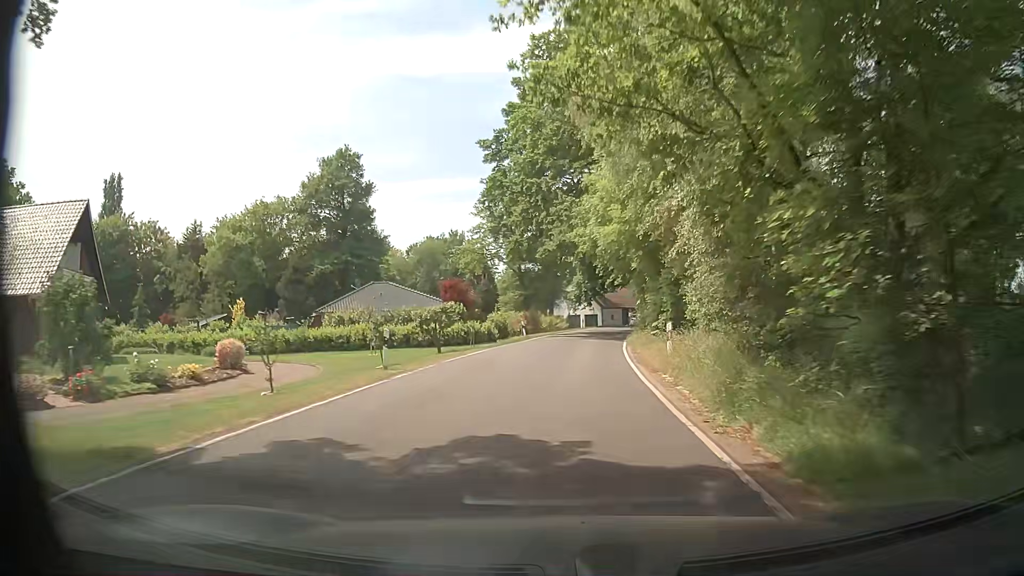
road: secondary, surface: asphalt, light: Day
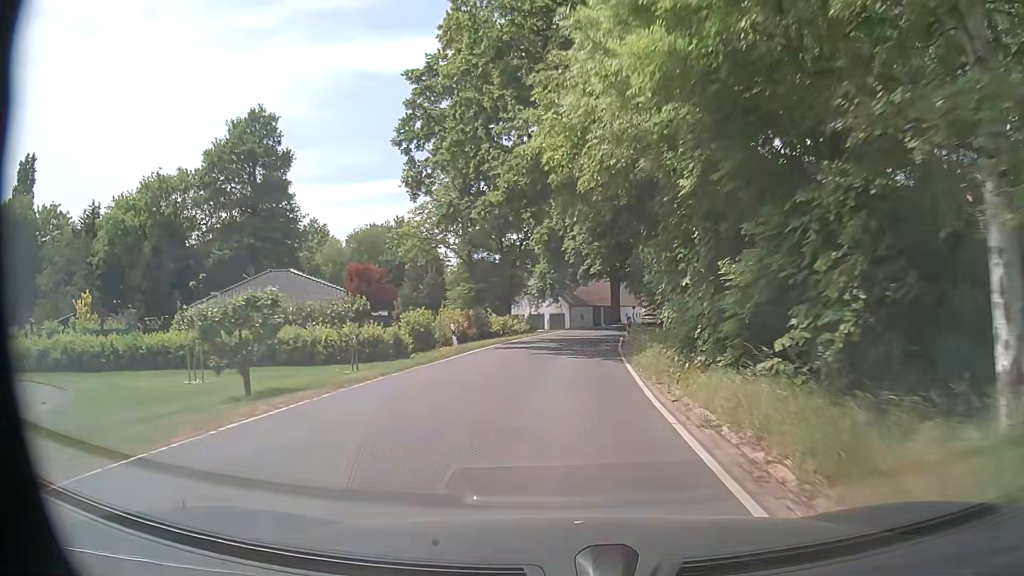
(+0.4, +15.8) m; +3°
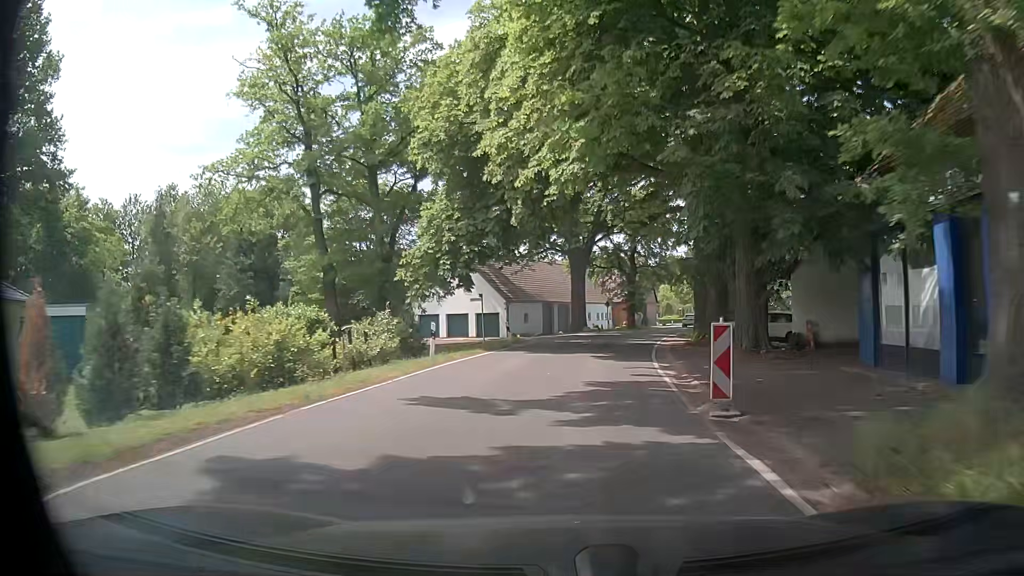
(+0.9, +31.6) m; +4°
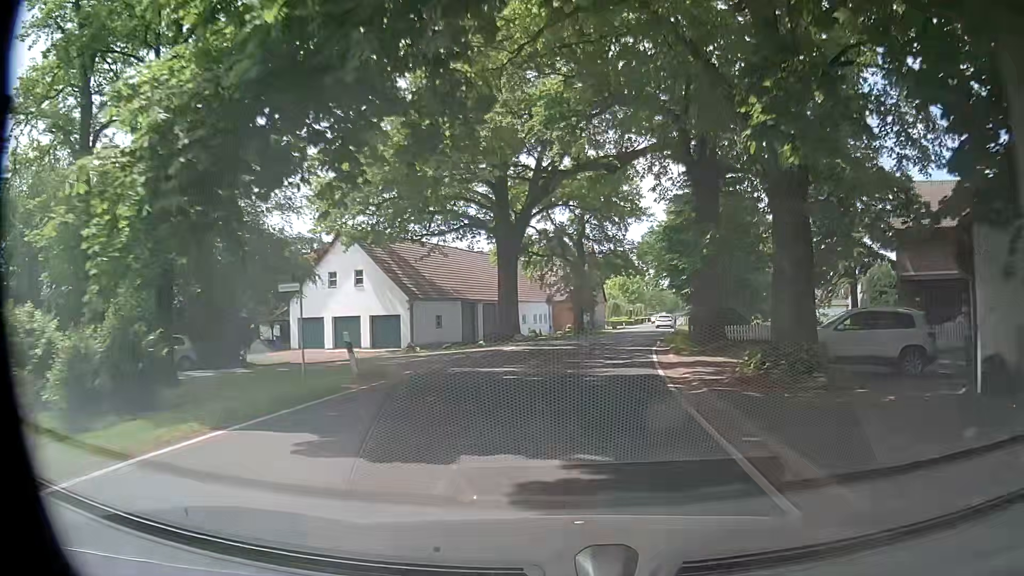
(+0.8, +15.8) m; +5°
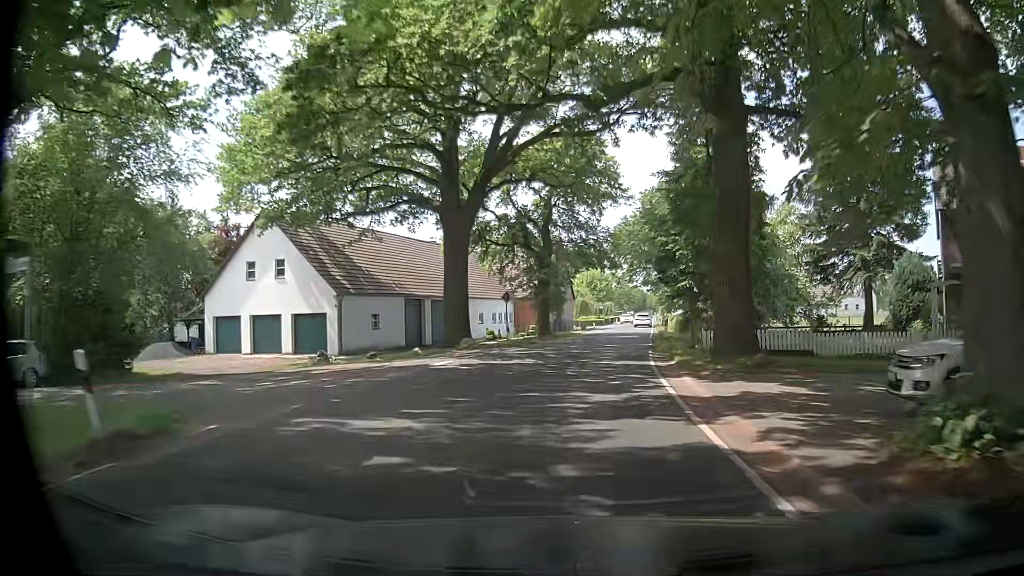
(+0.2, +7.9) m; +3°
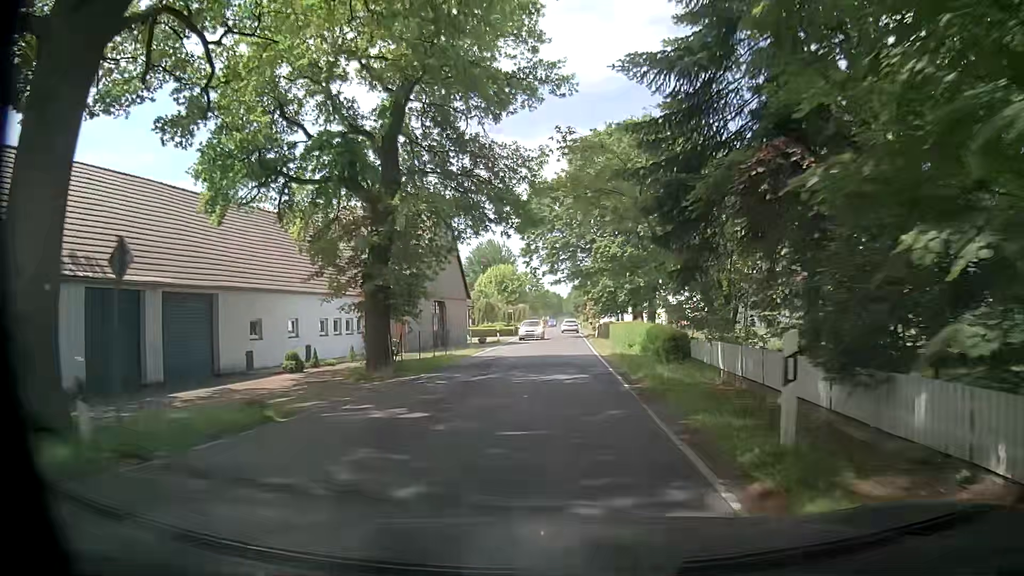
(+1.7, +23.7) m; +7°
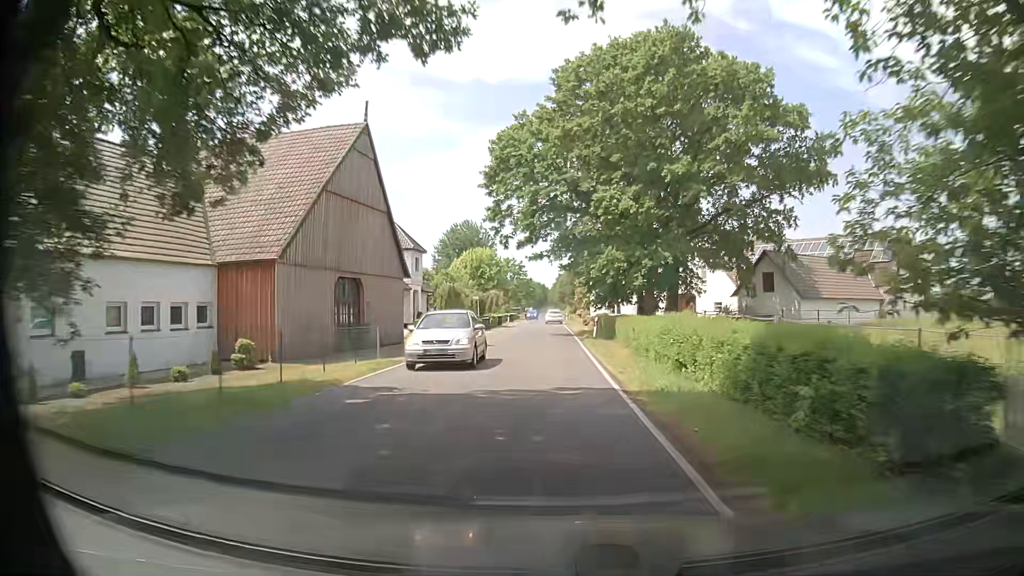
(+0.2, +16.0) m; +1°
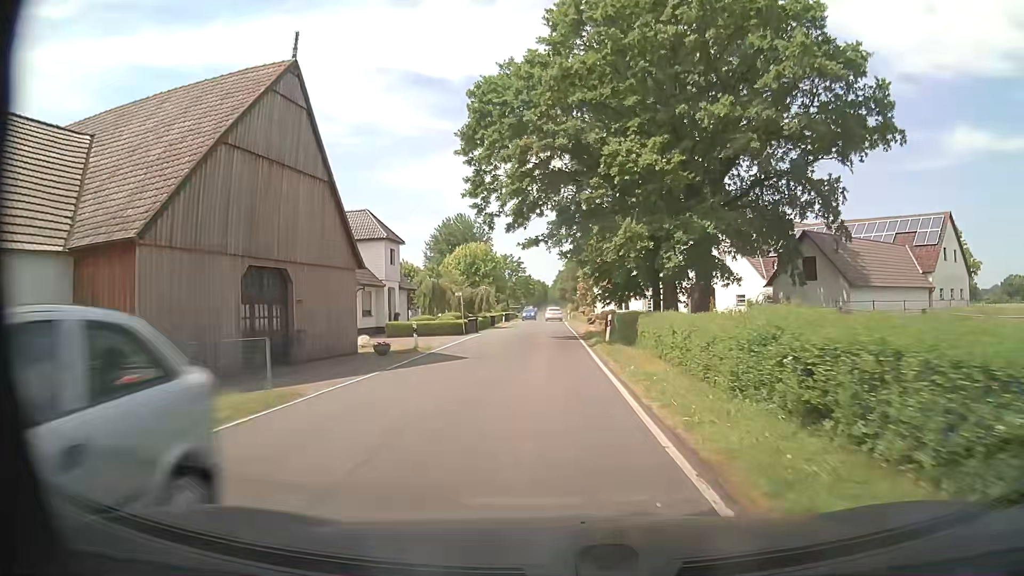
(+0.1, +8.0) m; 0°
(0, +10) (0, +20) (0, +30) (0, +40) (0, +50) (0, +60) (0, +70) (0, +80) (0, +90) (0, +100) m
